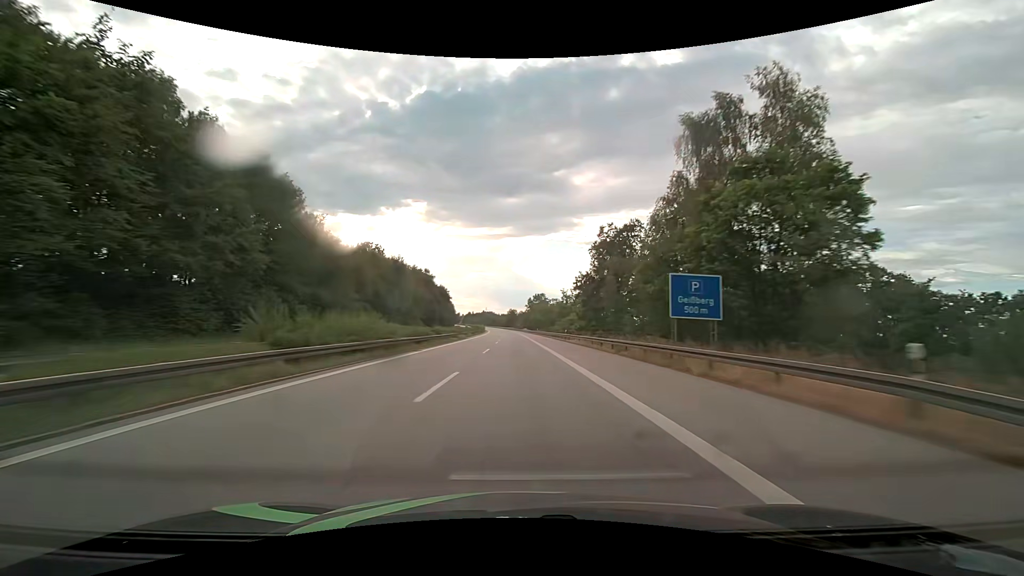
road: motorway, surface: asphalt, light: Day
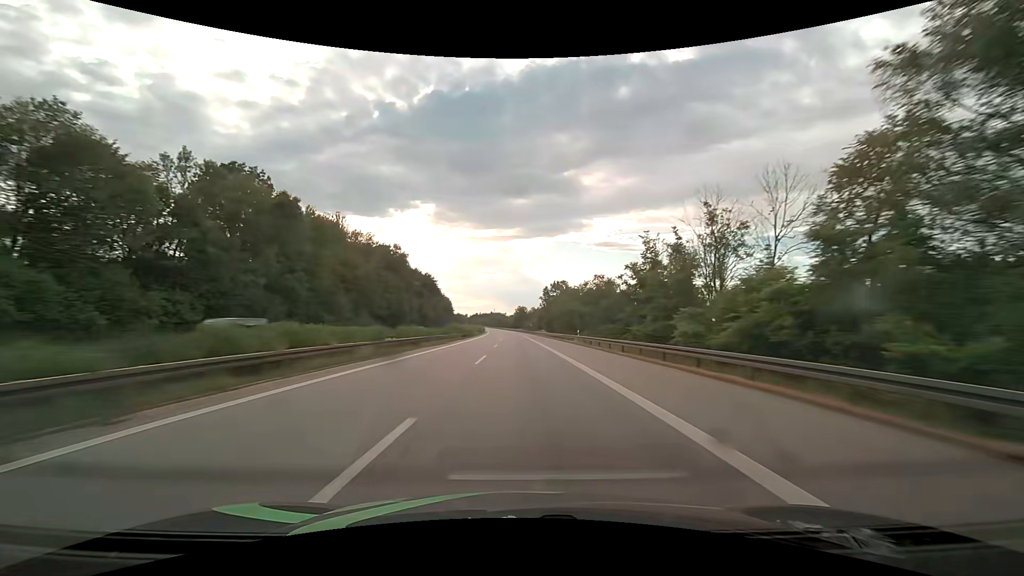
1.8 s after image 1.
(-0.5, +62.4) m; -1°
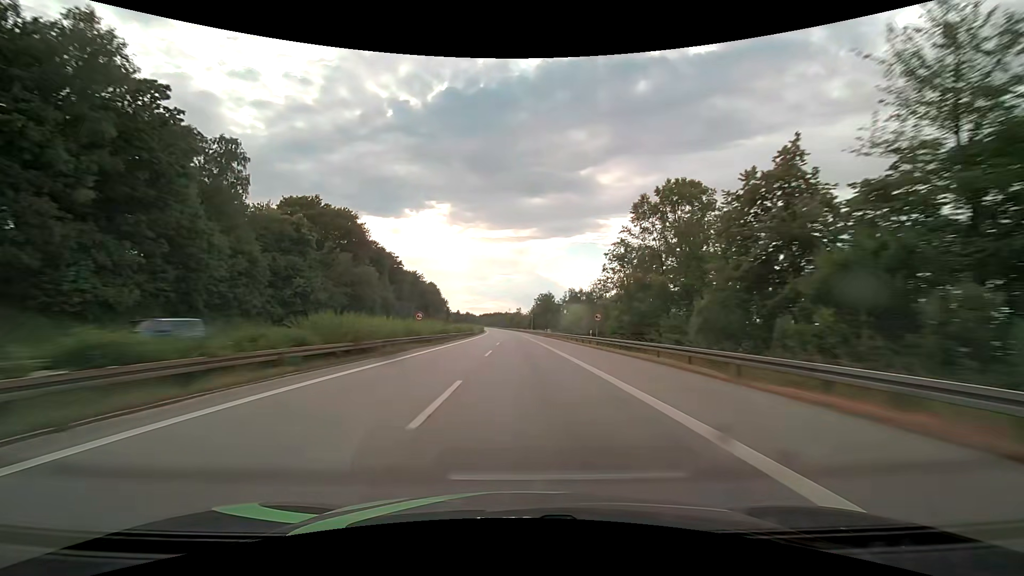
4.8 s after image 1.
(-1.6, +103.2) m; -2°
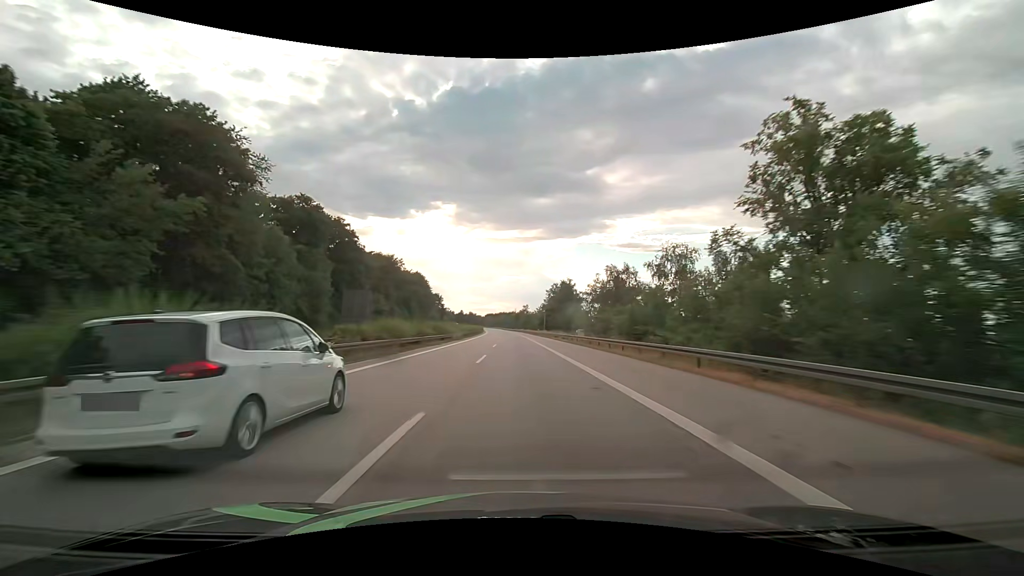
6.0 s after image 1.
(-0.2, +41.1) m; -1°
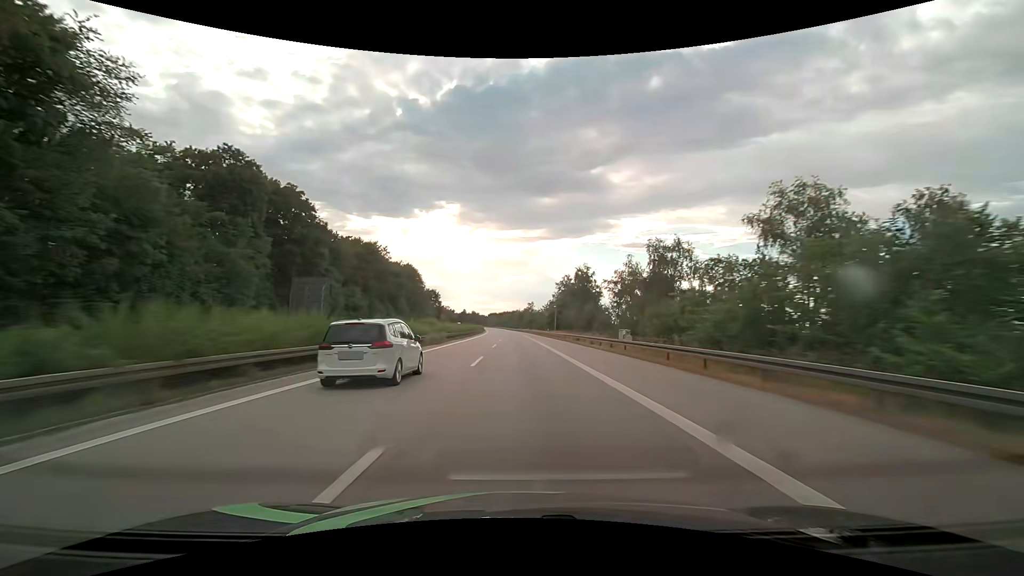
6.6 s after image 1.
(-0.1, +20.5) m; -1°
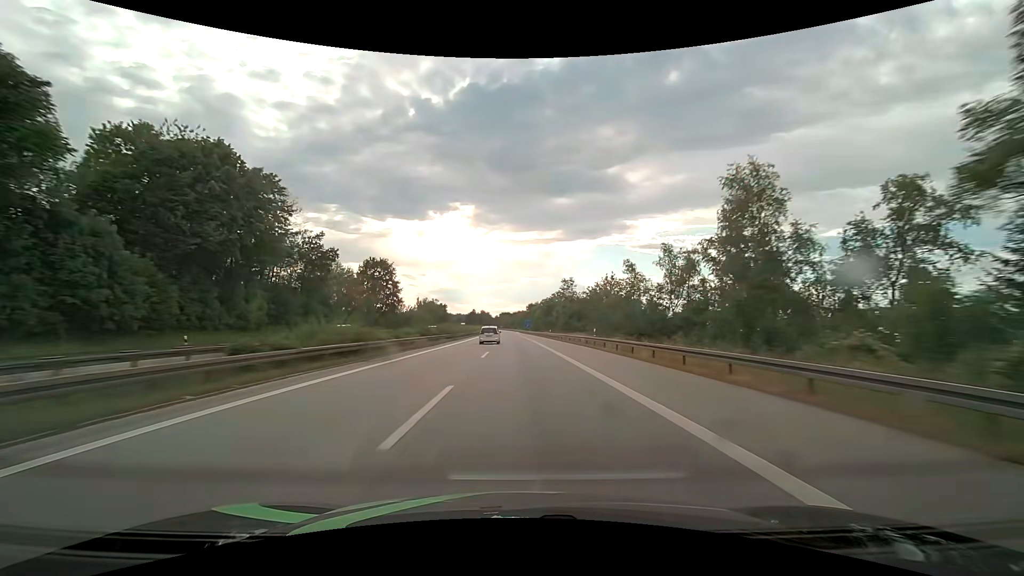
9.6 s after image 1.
(-1.6, +102.3) m; -2°
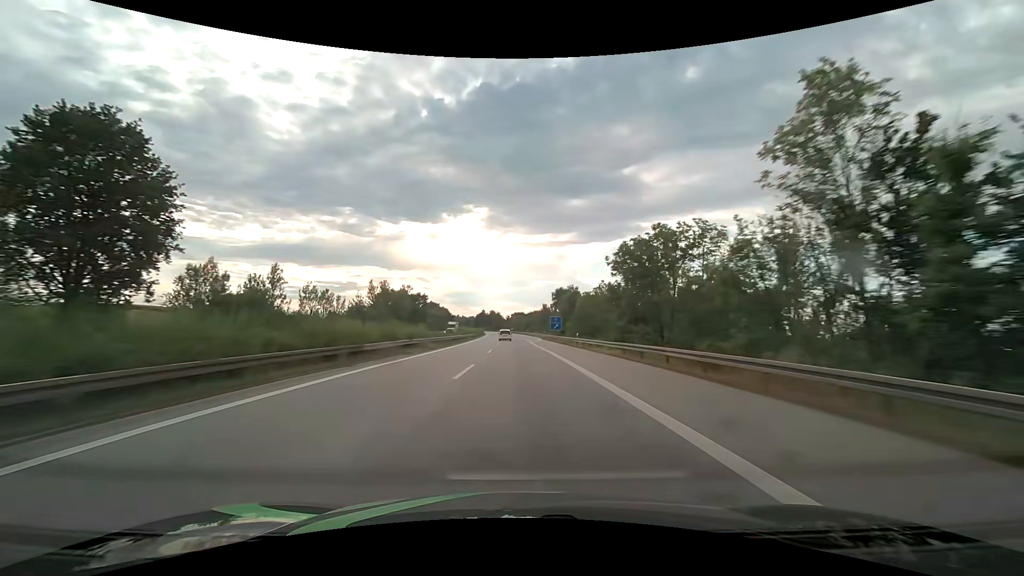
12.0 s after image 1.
(-1.1, +82.5) m; -2°
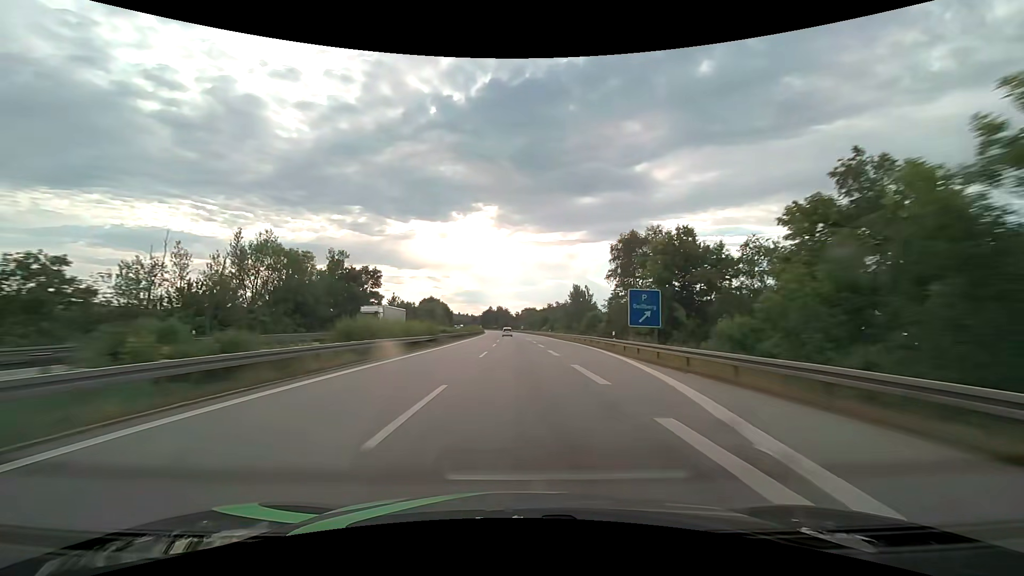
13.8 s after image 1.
(-0.7, +62.7) m; -1°
(0, +10) (0, +20) (0, +30) (0, +40) (0, +50) (-1, +60) (-1, +70) (-1, +80) (-1, +90) (-2, +100) m
